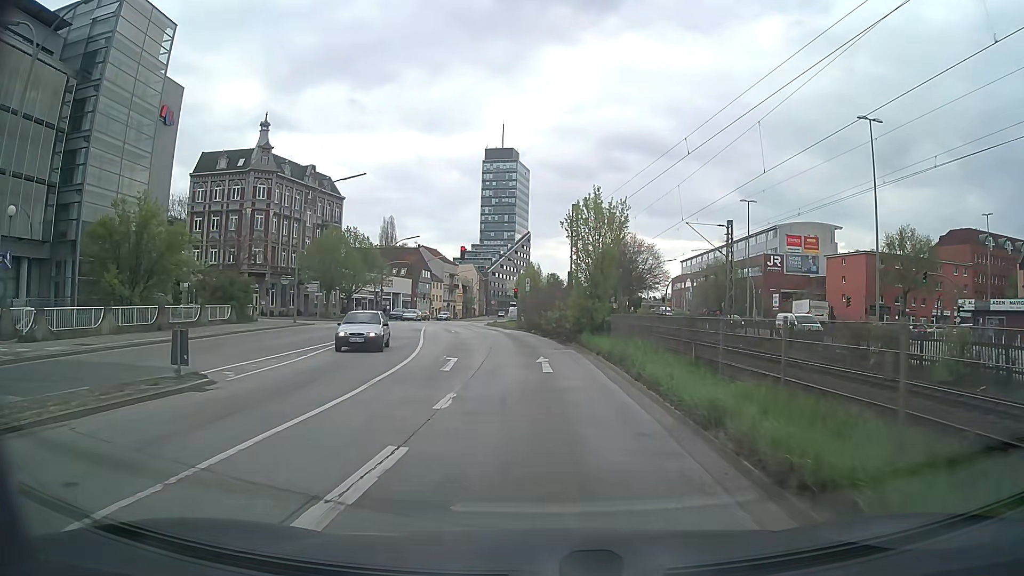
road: tertiary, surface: asphalt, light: Day
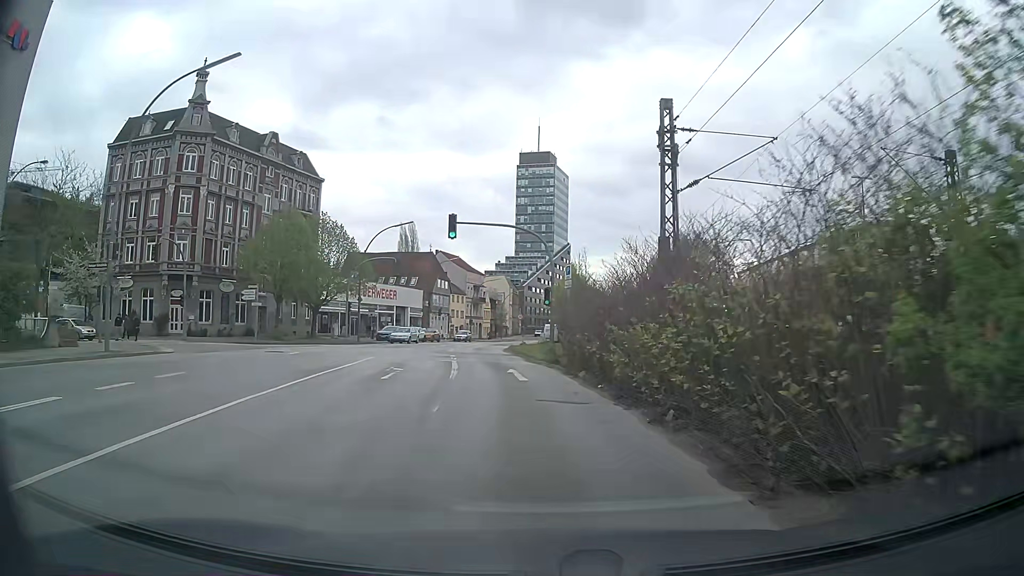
(-0.2, +24.4) m; -2°
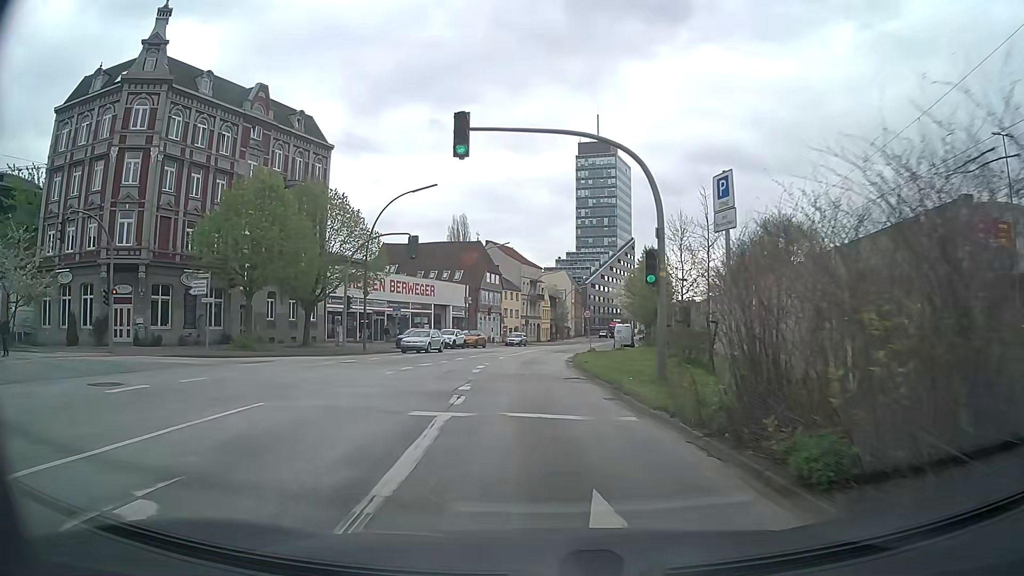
(-0.9, +15.8) m; -6°
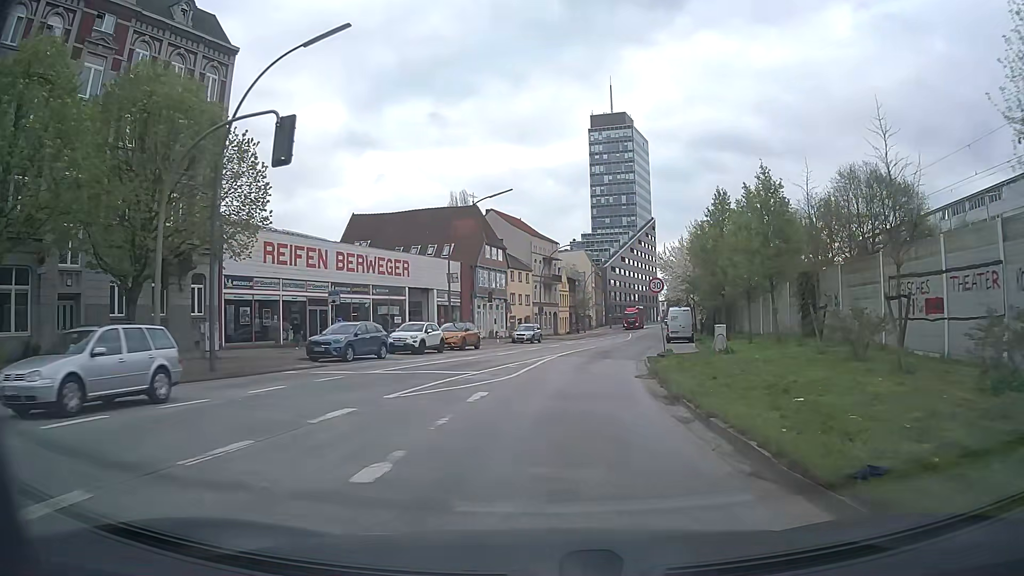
(-0.4, +22.0) m; -1°
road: residential
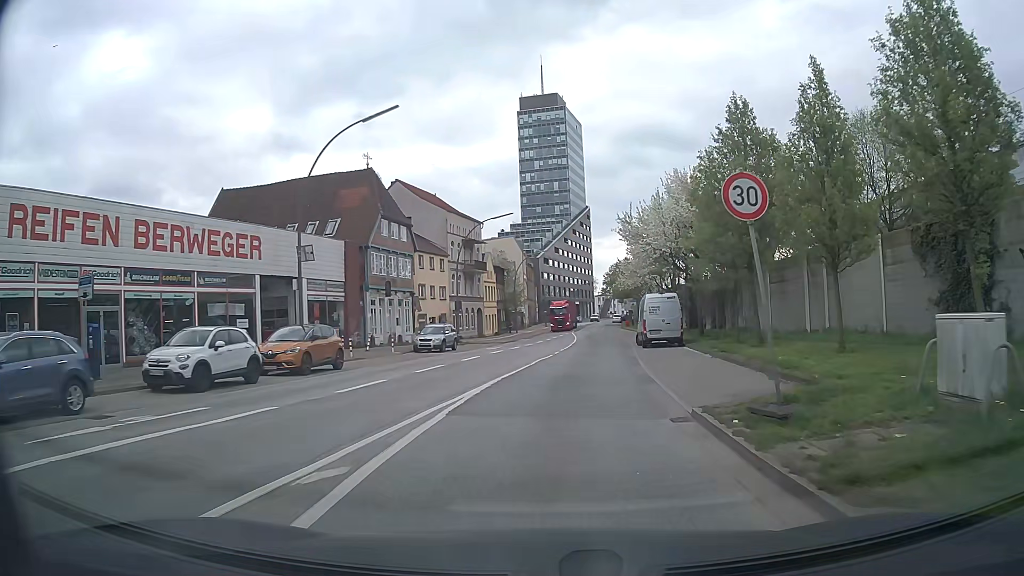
(+0.9, +17.2) m; +7°
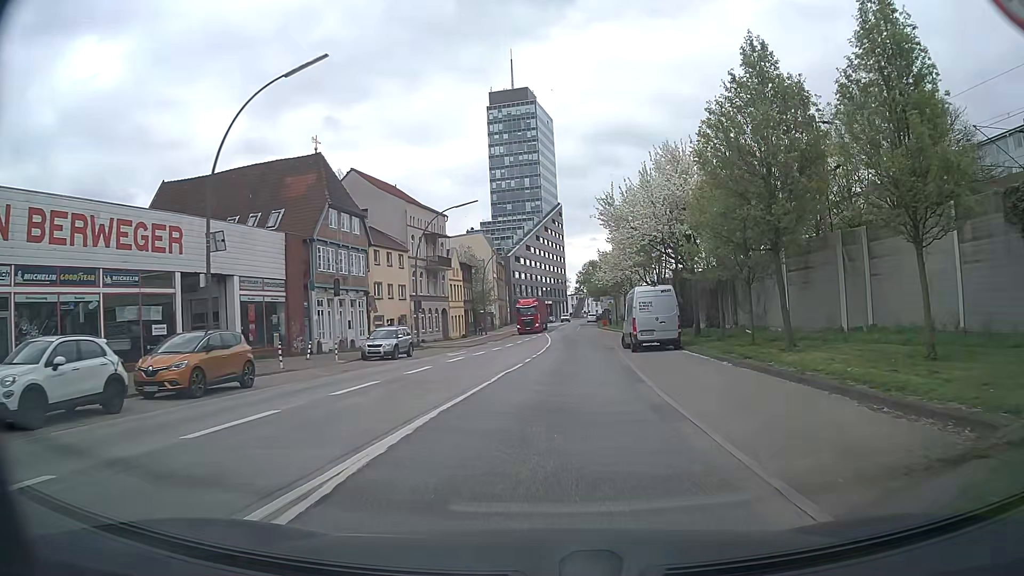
(+0.1, +5.7) m; +2°
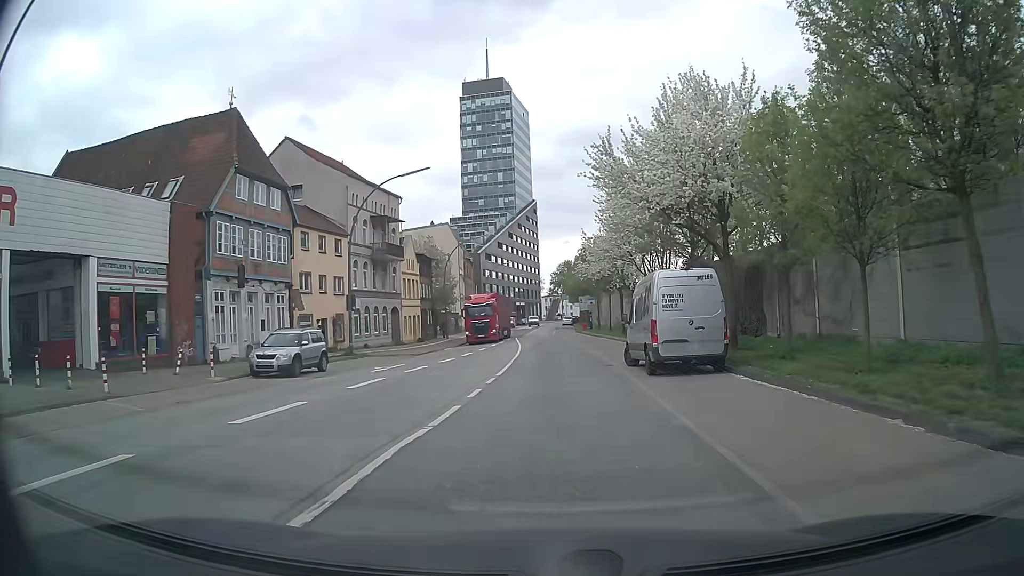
(+0.1, +10.4) m; +2°
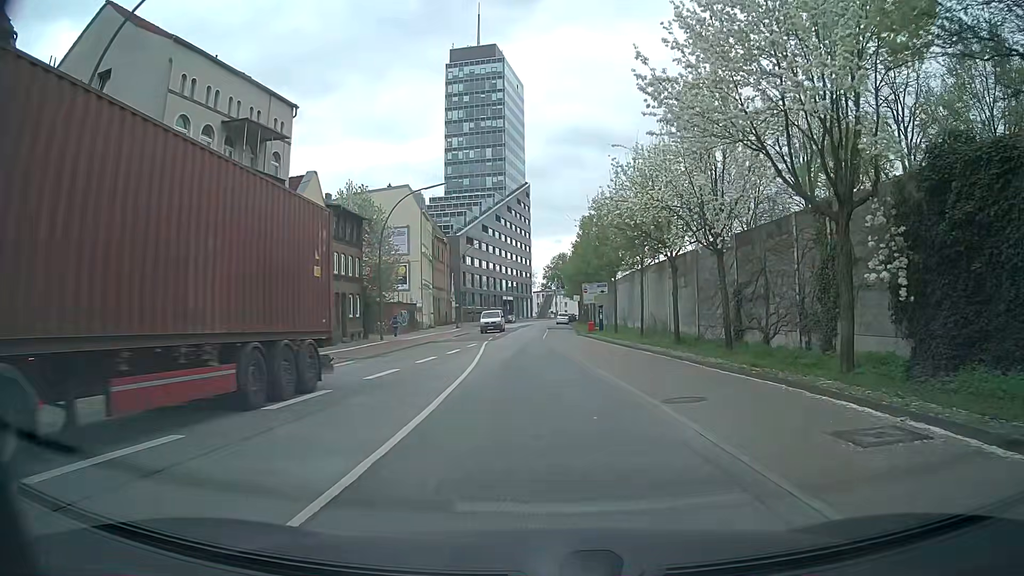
(+0.4, +23.1) m; +1°
(0, +10) (0, +20) (-1, +30) (-1, +40) (-1, +50) (-1, +60) (-1, +70) (-1, +80) (-1, +90) (0, +100) m
